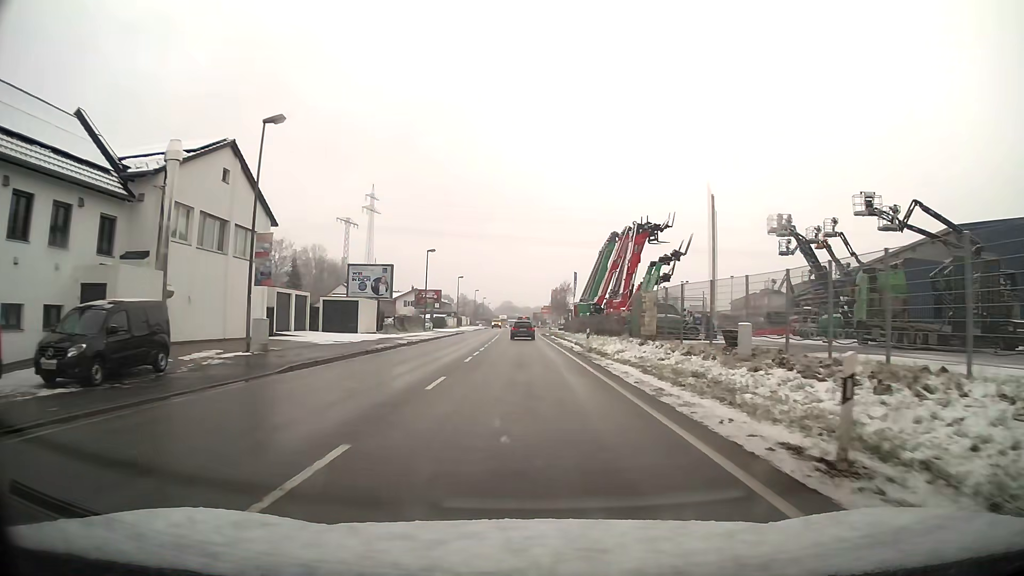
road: primary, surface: asphalt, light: Day
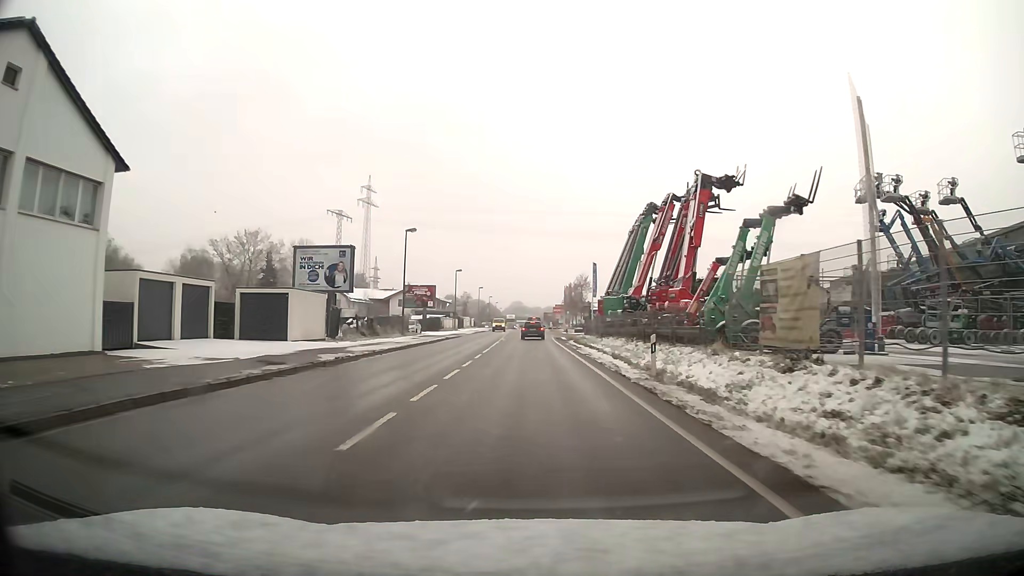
(-0.1, +15.5) m; -1°
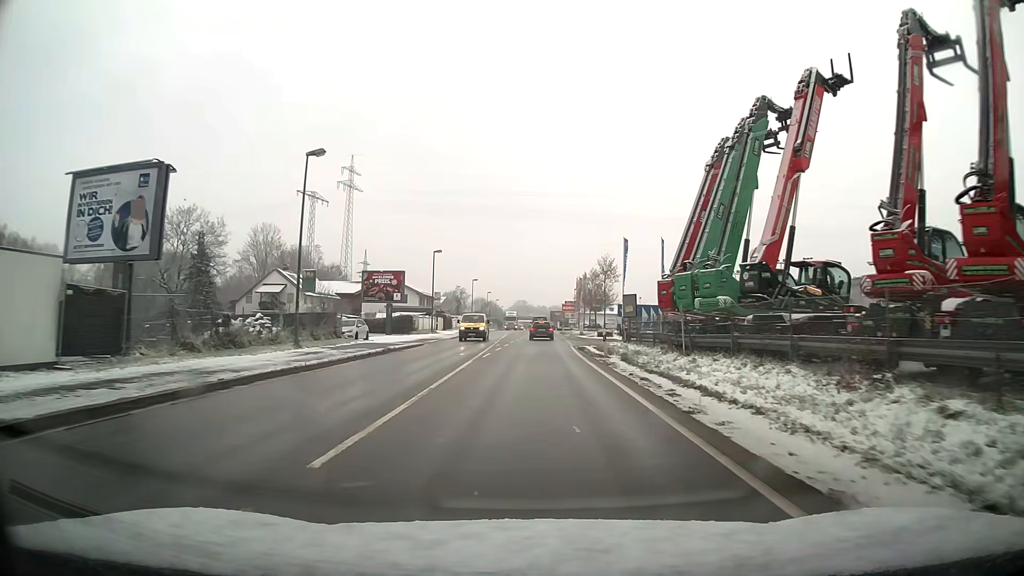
(-0.1, +23.5) m; 0°
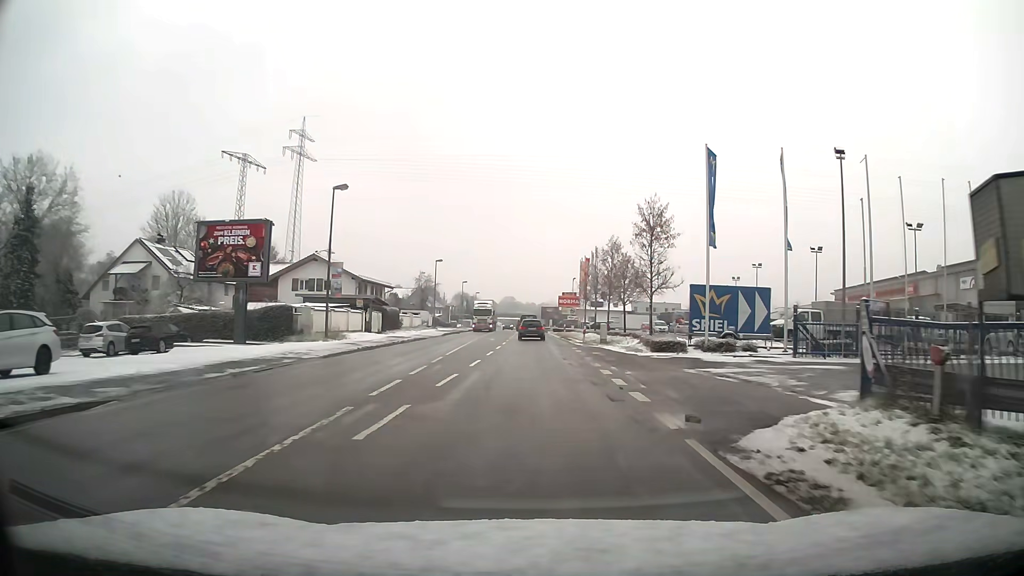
(+0.2, +30.1) m; +1°
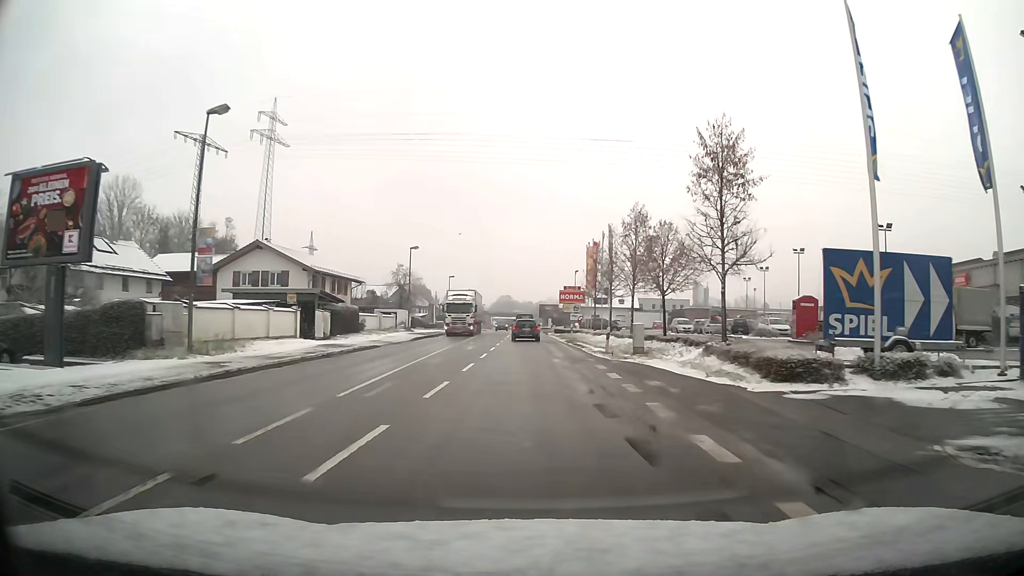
(0.0, +14.0) m; 0°
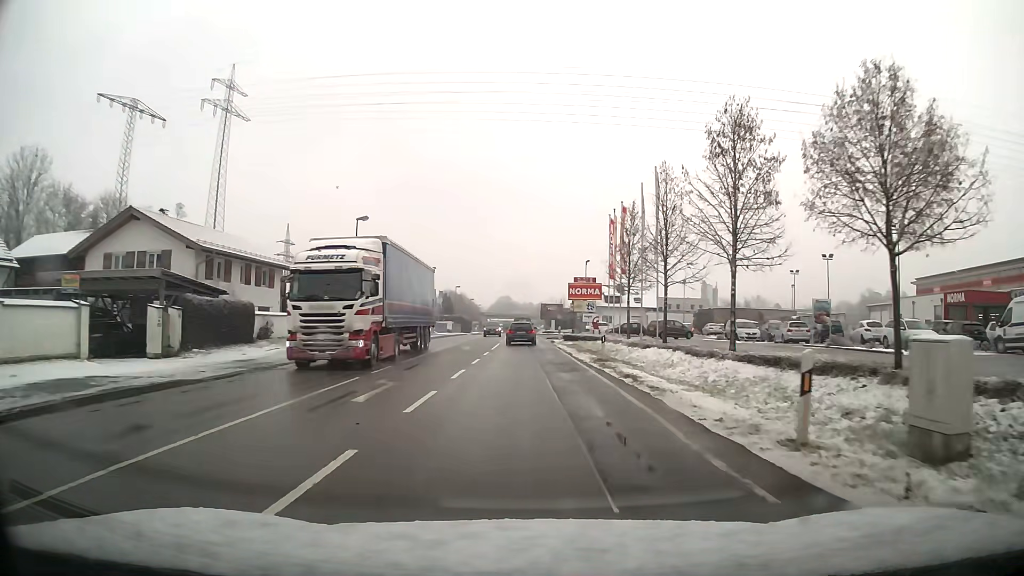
(0.0, +19.4) m; 0°
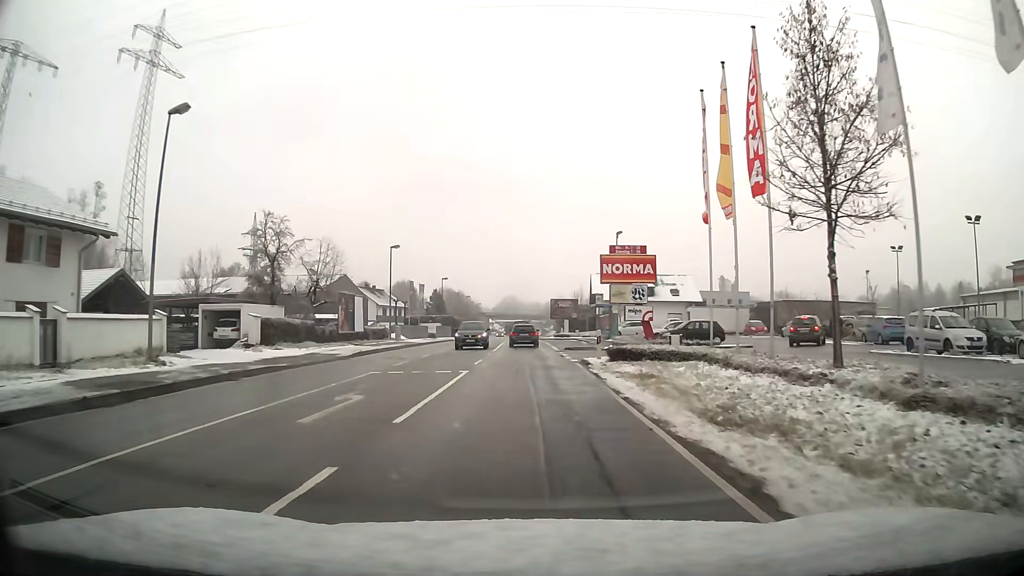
(-0.1, +24.8) m; -1°
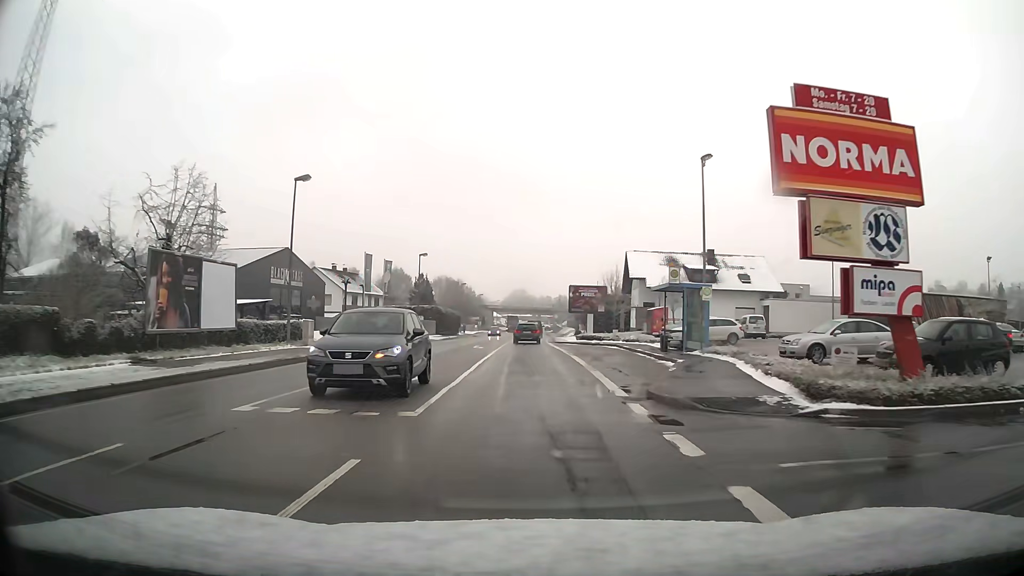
(-0.2, +25.5) m; -1°
